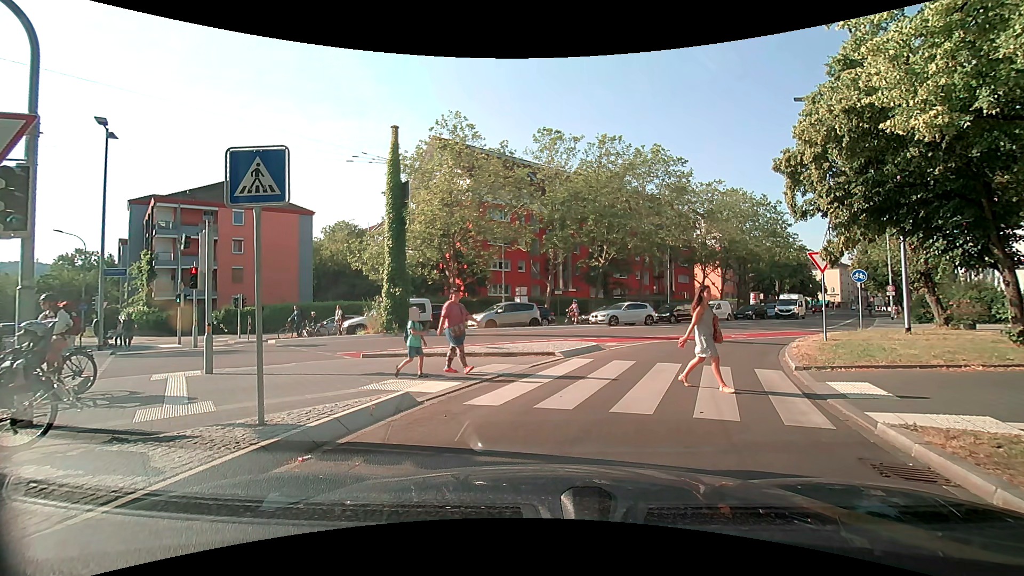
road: secondary_link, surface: asphalt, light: Day
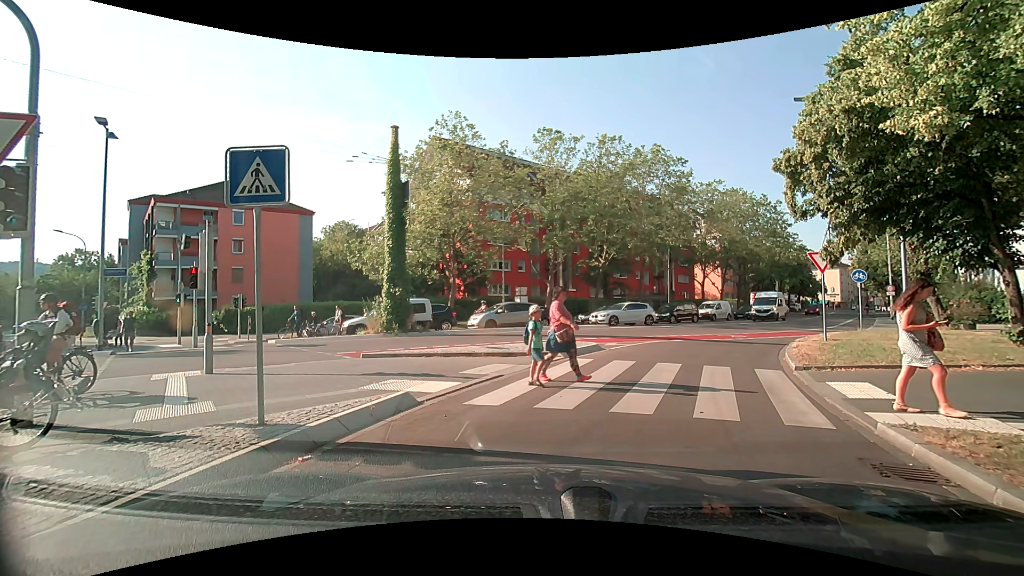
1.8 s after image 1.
(0.0, 0.0) m; 0°
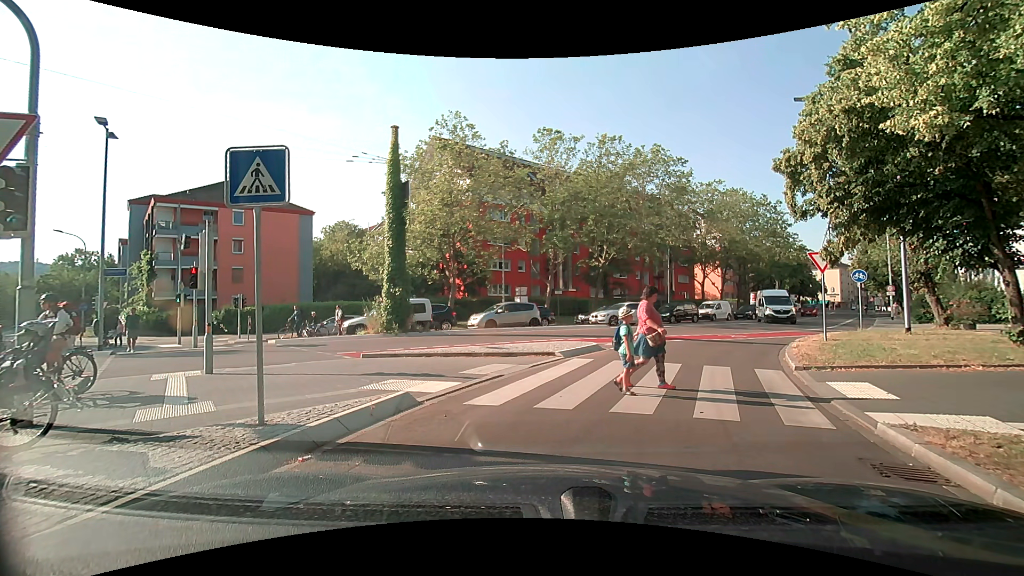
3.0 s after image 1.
(0.0, 0.0) m; 0°
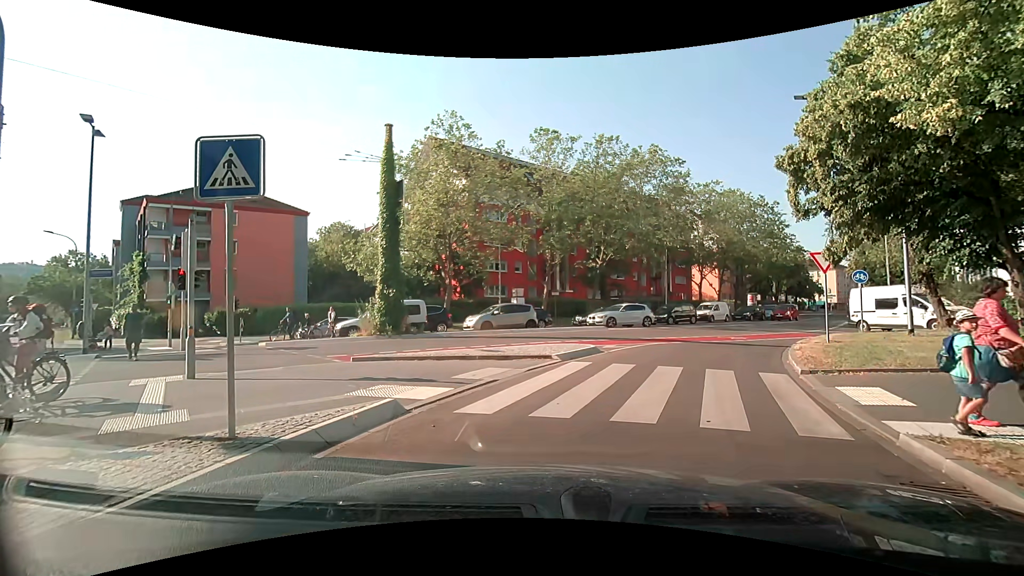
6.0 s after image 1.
(0.0, +0.4) m; 0°
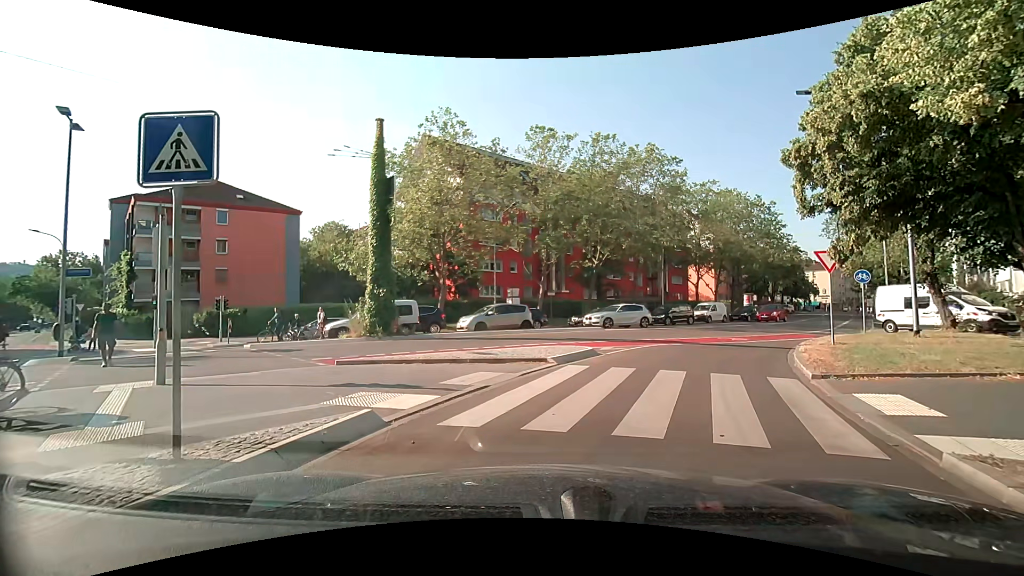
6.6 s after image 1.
(0.0, +0.7) m; 0°
